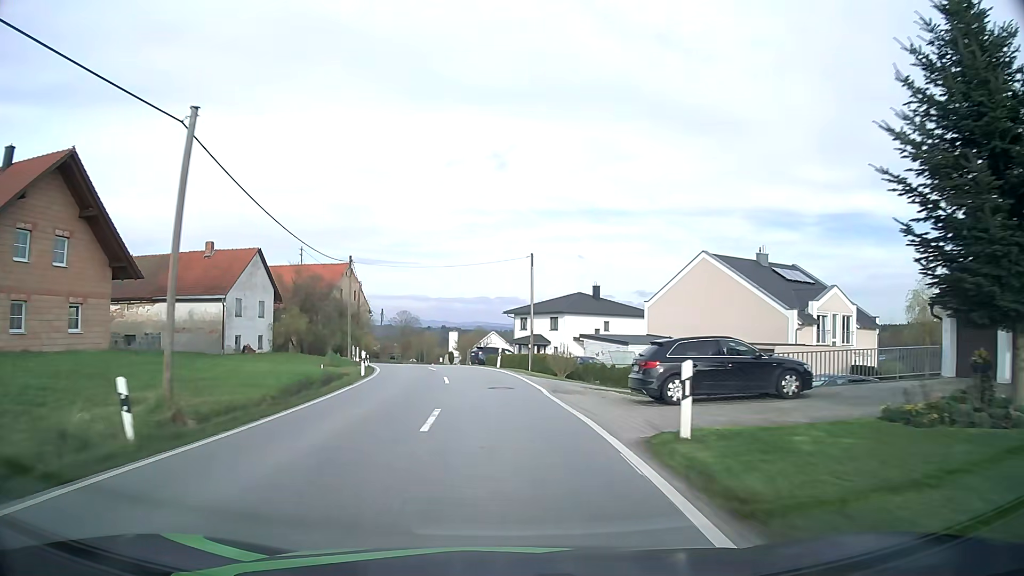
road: tertiary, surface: asphalt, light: Day
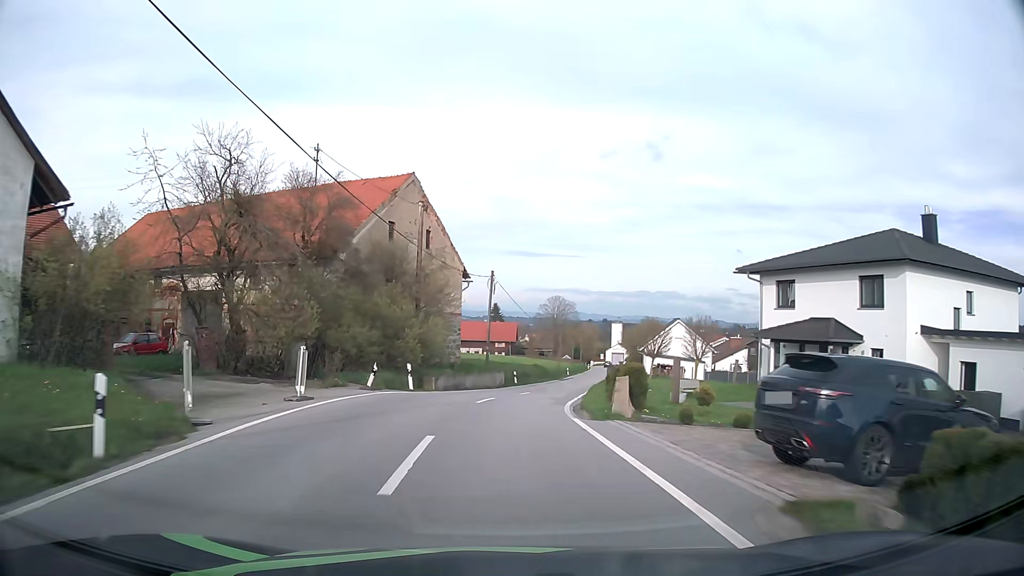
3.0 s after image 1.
(-3.3, +40.1) m; -13°
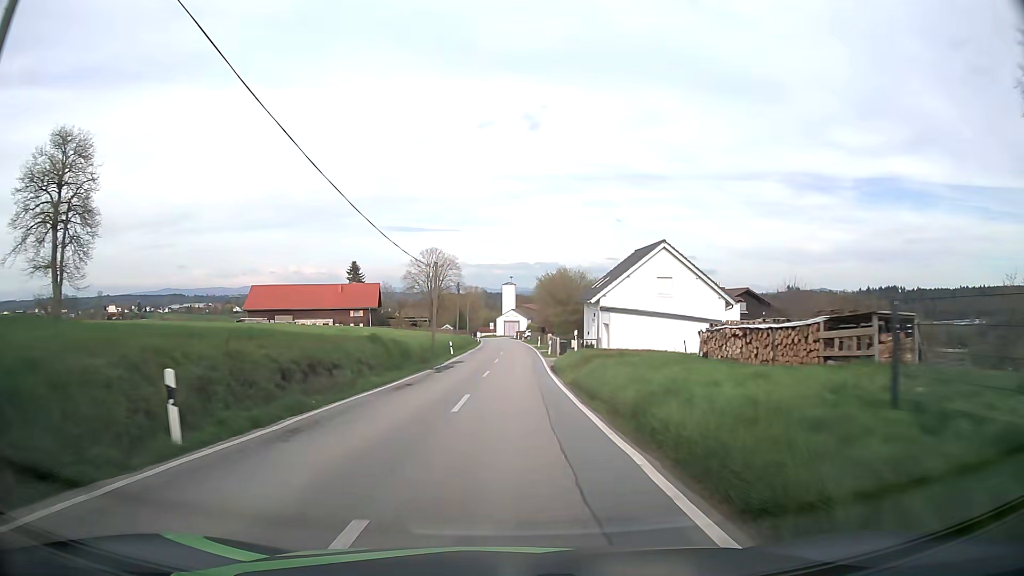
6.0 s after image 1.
(+3.0, +41.0) m; +10°
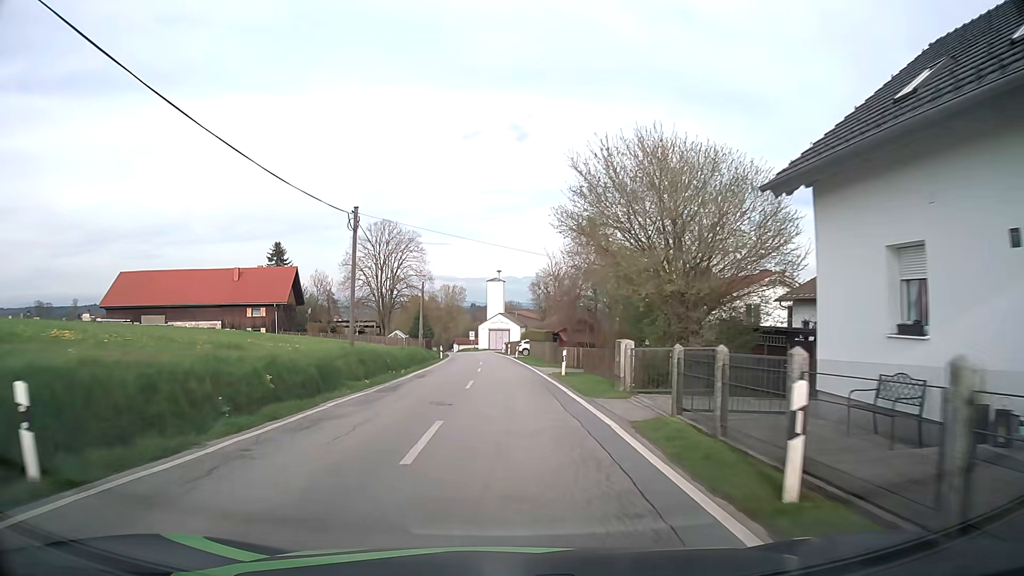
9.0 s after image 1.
(+0.7, +42.1) m; +1°
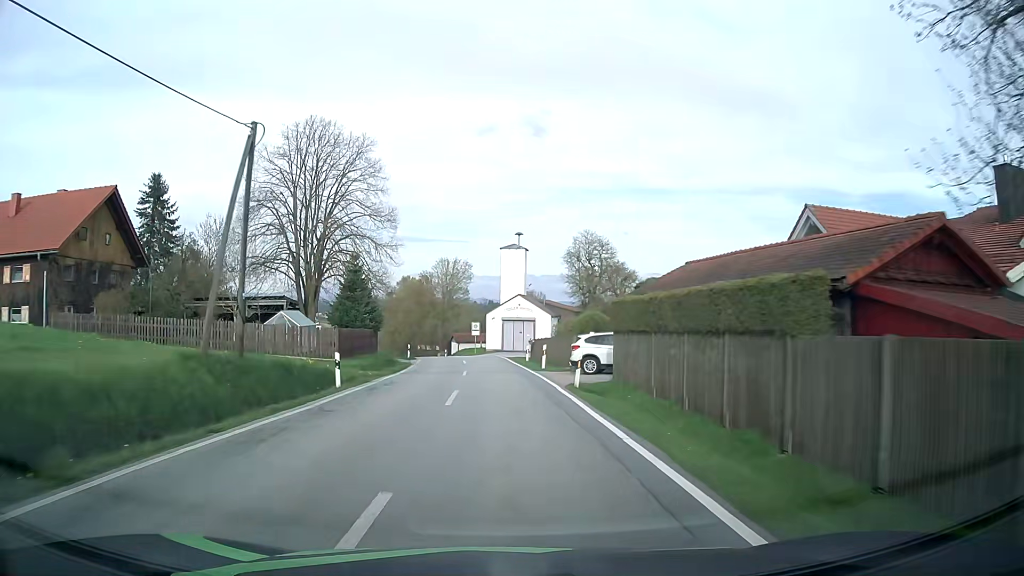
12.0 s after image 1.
(-0.7, +42.1) m; -2°
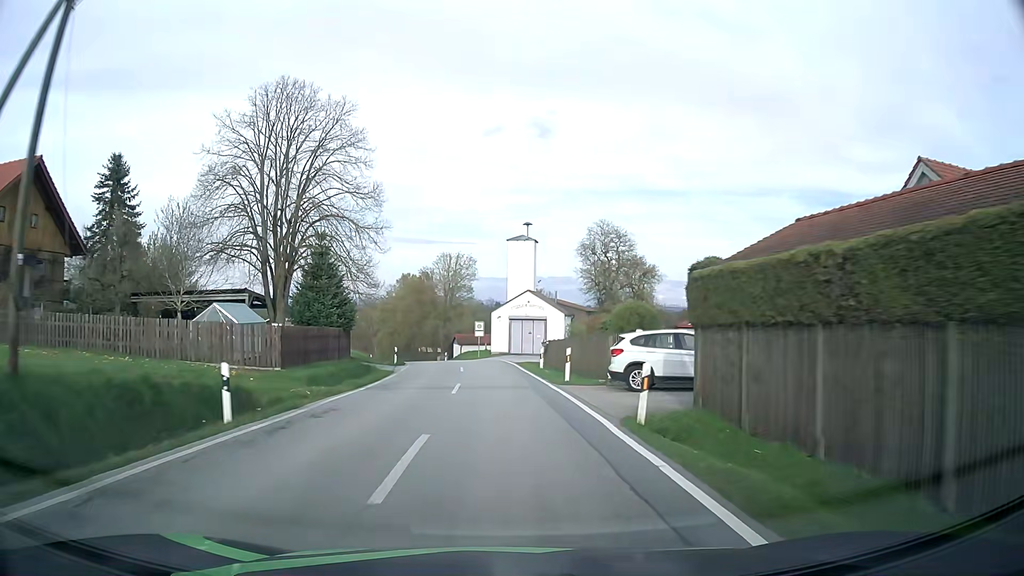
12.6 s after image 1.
(-0.1, +8.4) m; -1°
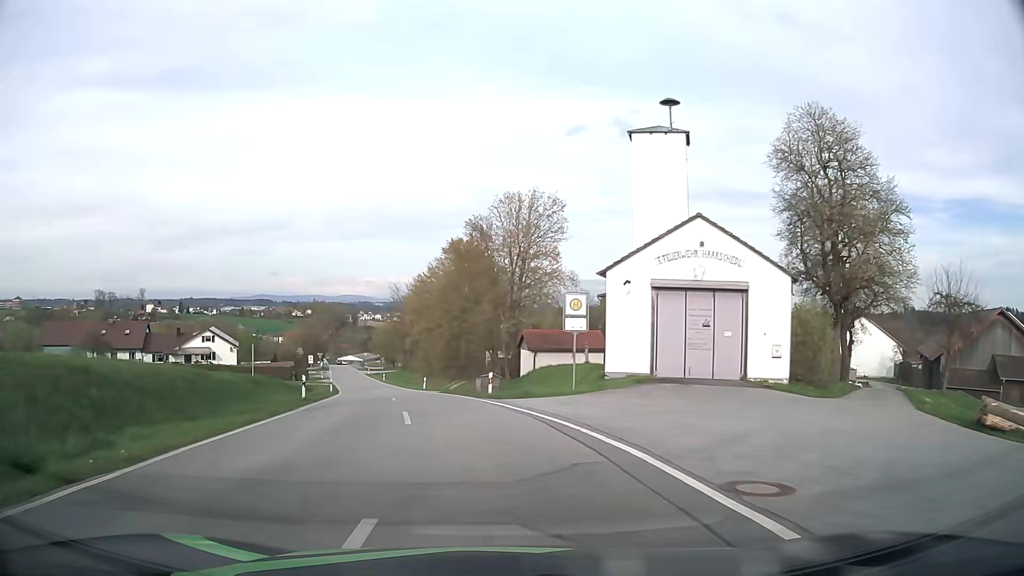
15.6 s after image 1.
(-1.8, +40.8) m; -7°
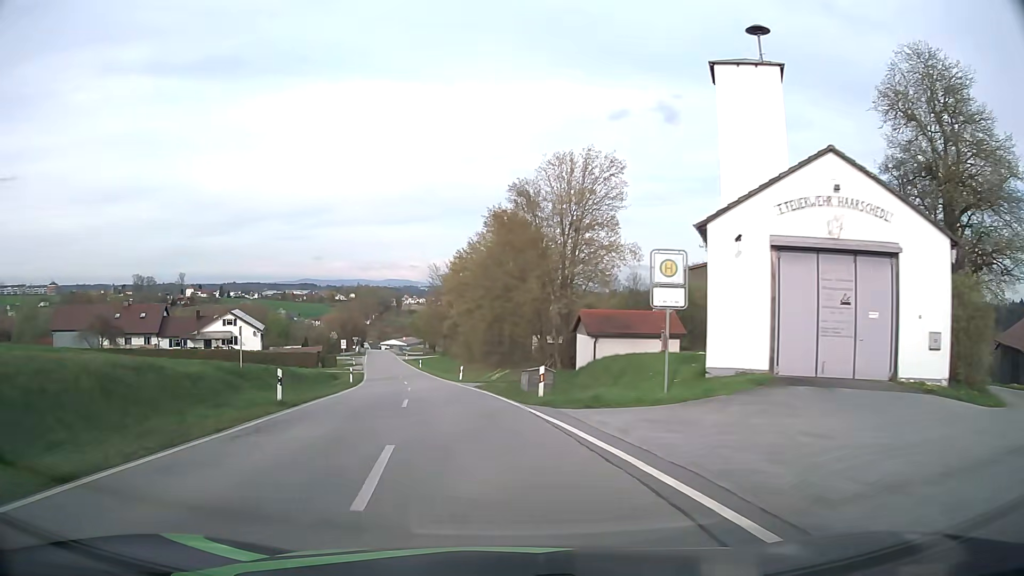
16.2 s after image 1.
(-0.3, +8.0) m; -4°
(0, +10) (-1, +20) (-3, +30) (-4, +40) (-6, +50) (-8, +59) (-10, +69) (-12, +79) (-14, +89) (-16, +99) m
